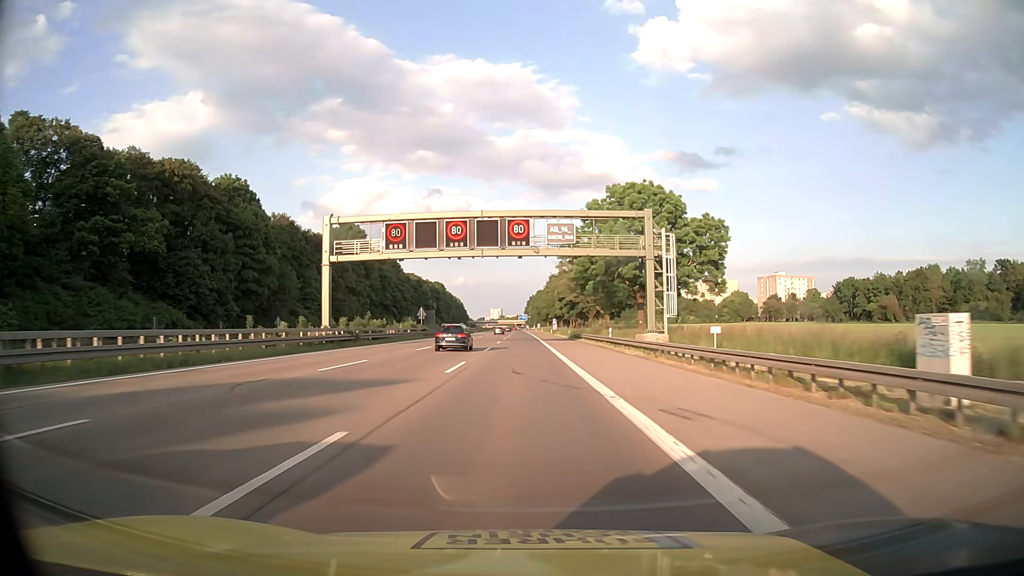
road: motorway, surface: asphalt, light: Day
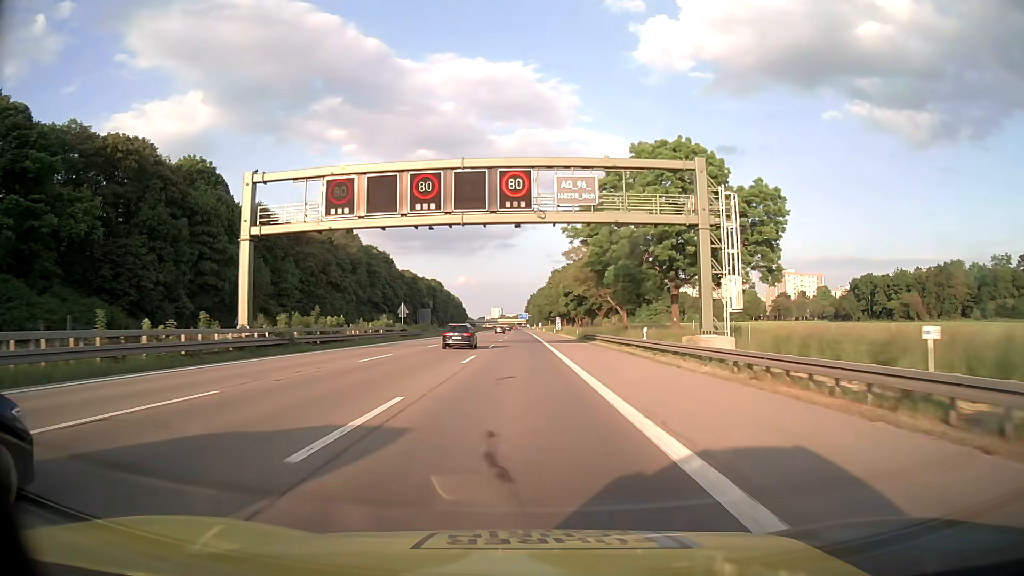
(0.0, +13.3) m; 0°
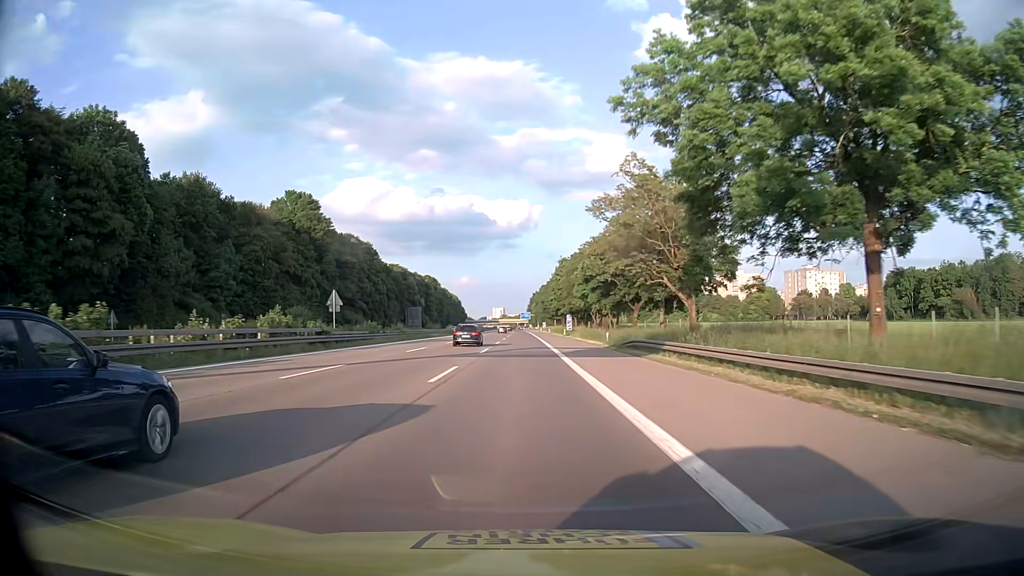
(0.0, +26.5) m; 0°
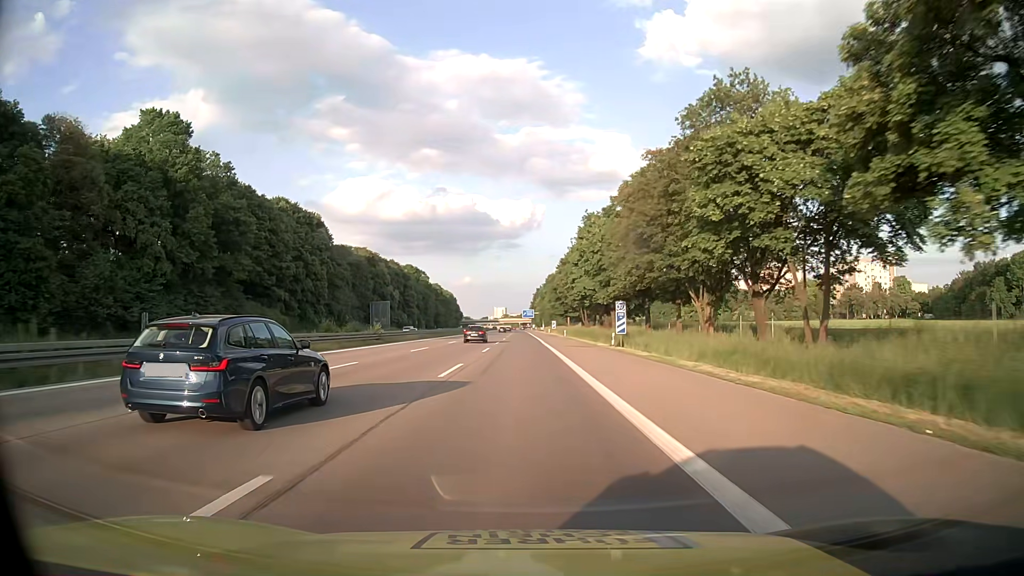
(-0.2, +53.0) m; -1°
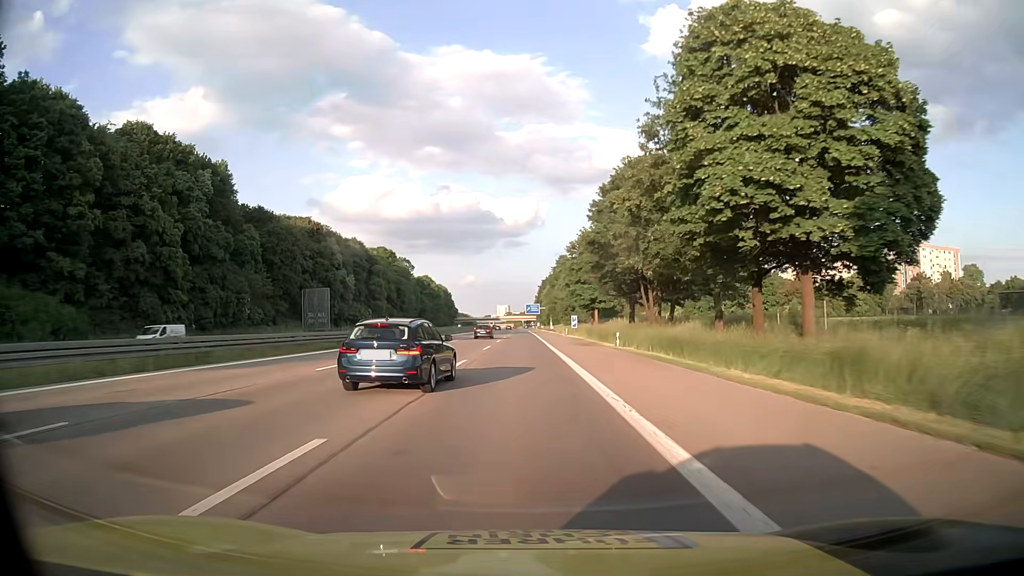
(+0.1, +52.9) m; 0°
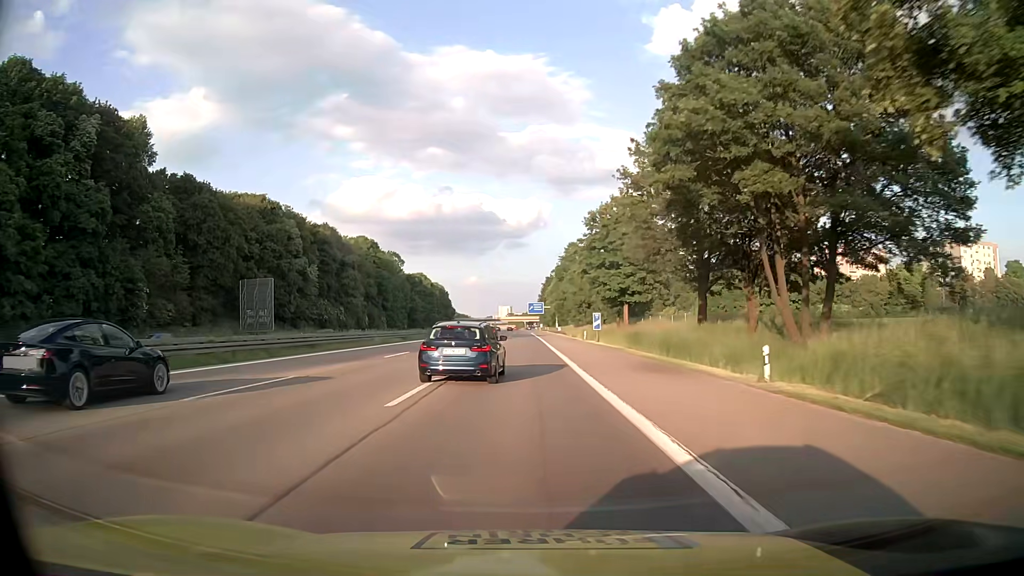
(0.0, +26.4) m; -1°
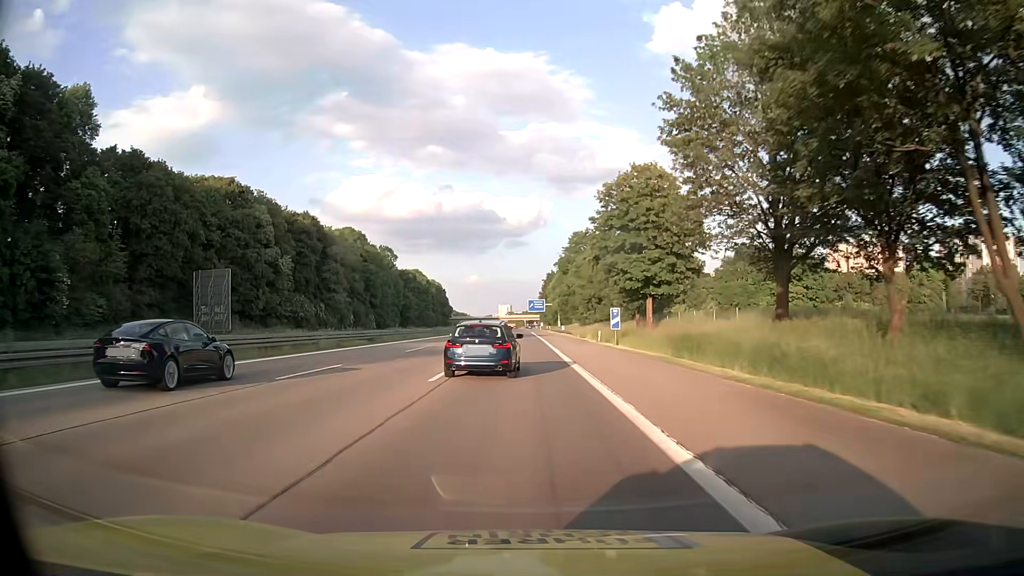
(+0.1, +13.2) m; 0°
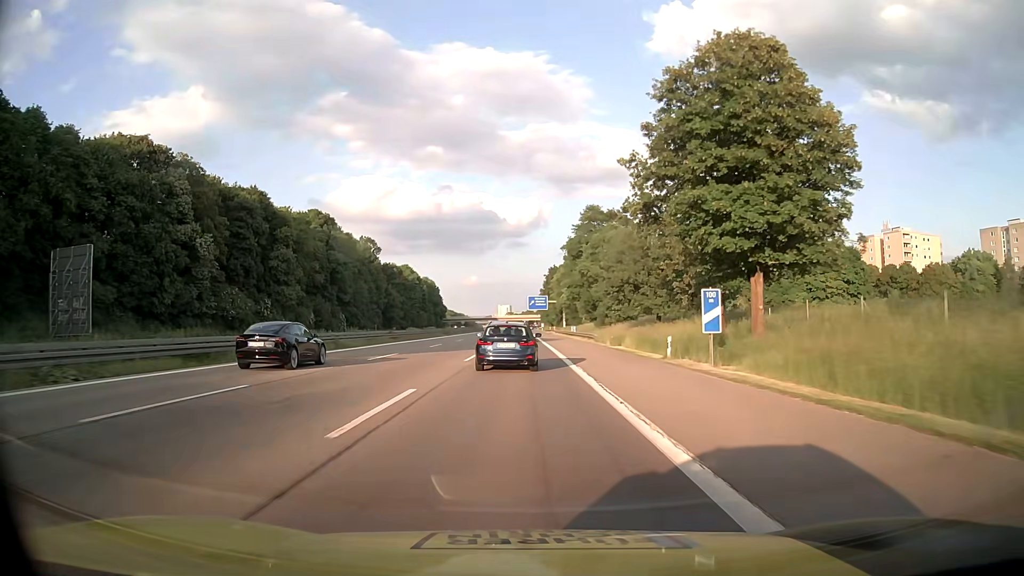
(-0.1, +26.4) m; 0°
(0, +10) (0, +20) (0, +30) (0, +40) (0, +50) (0, +60) (0, +70) (0, +80) (-1, +90) (-1, +100) m
